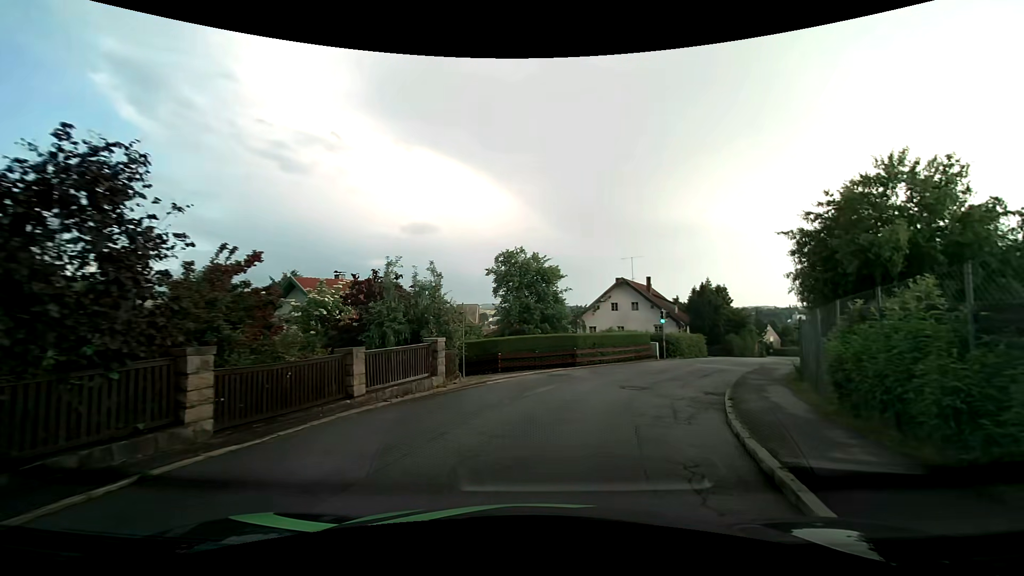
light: Day
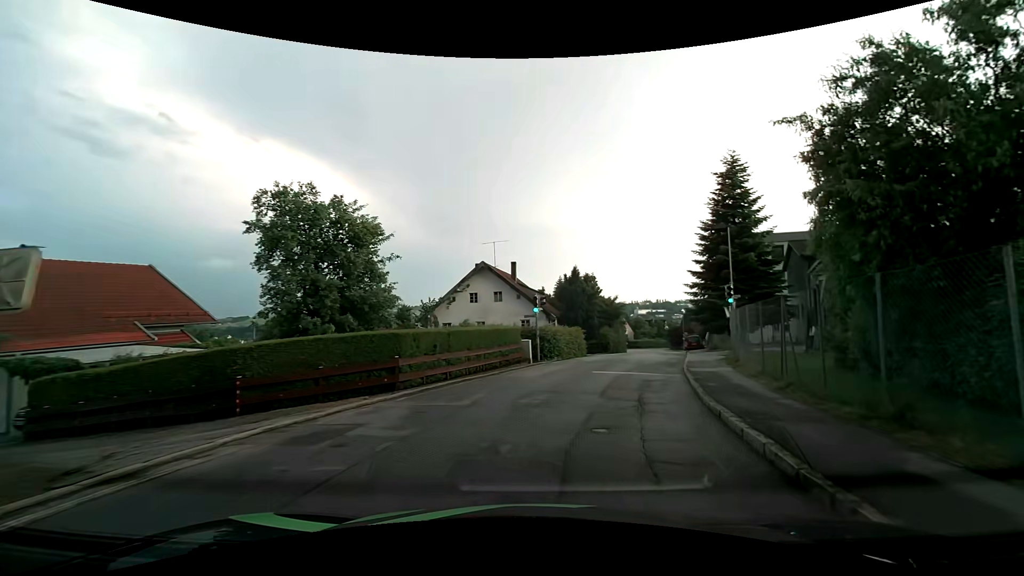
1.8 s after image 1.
(+1.5, +10.7) m; +16°
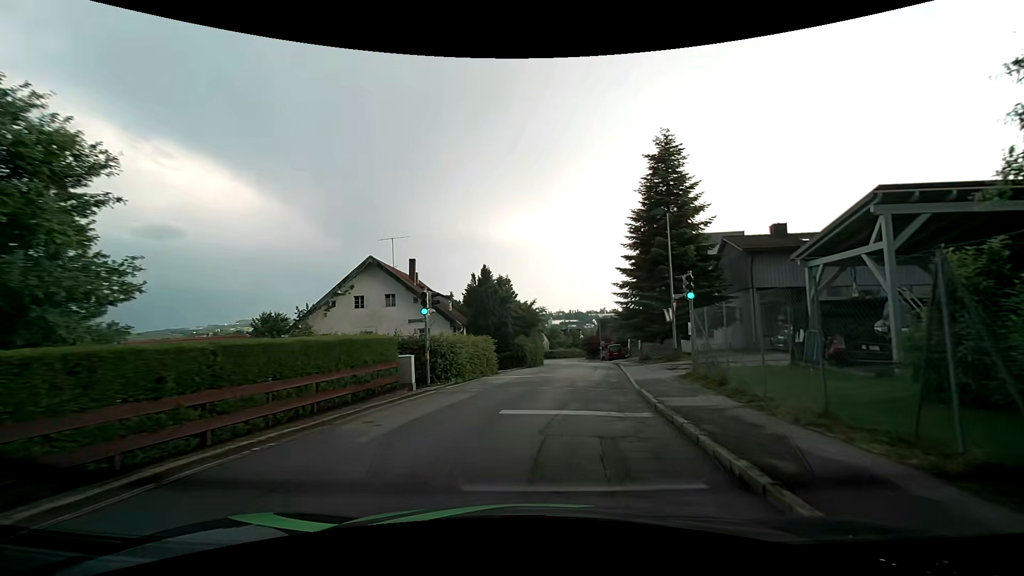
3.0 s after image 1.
(+0.7, +7.5) m; +10°
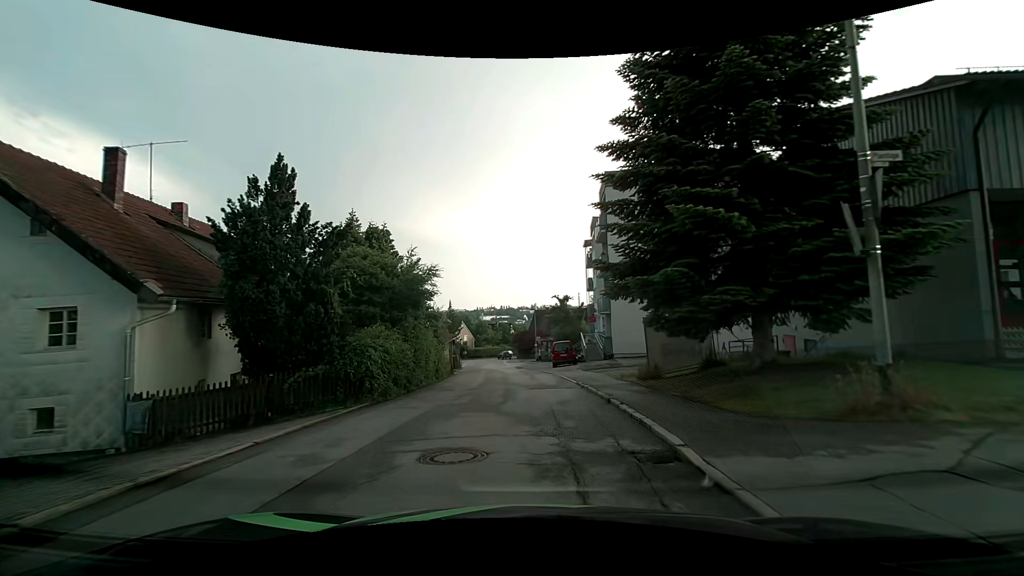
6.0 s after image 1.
(+1.7, +21.1) m; +7°
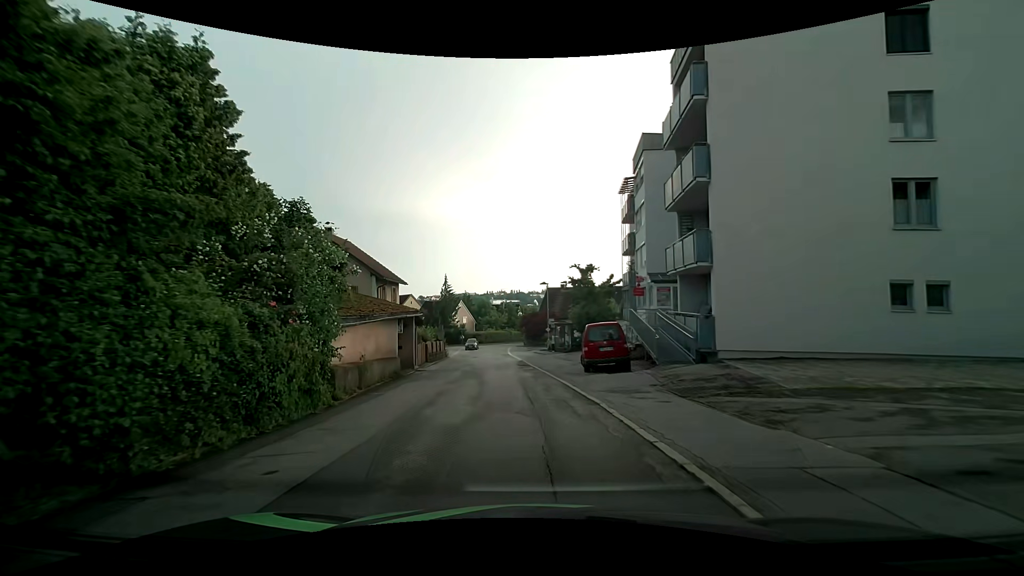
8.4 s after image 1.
(-0.1, +17.4) m; -1°
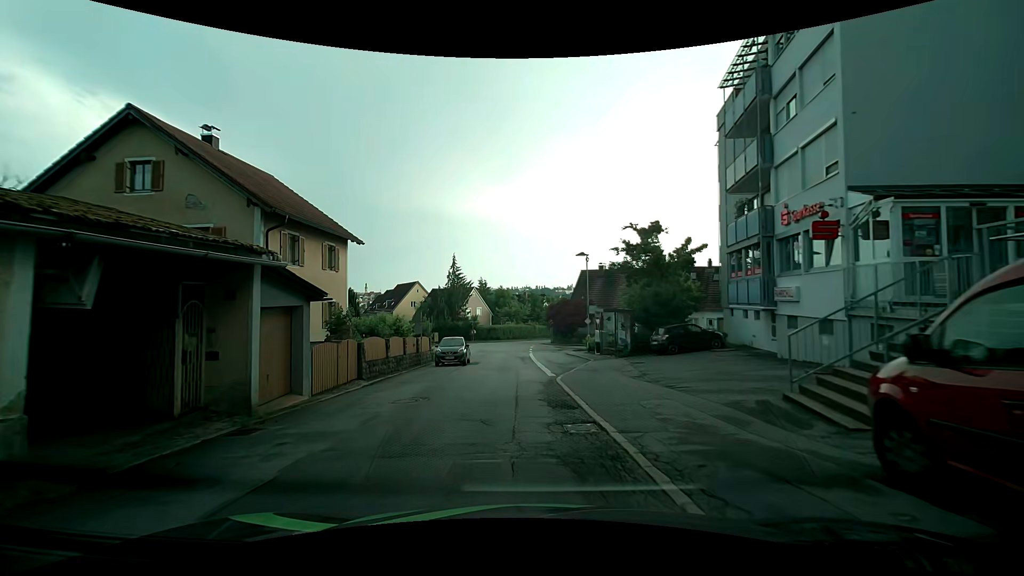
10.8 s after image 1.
(-0.3, +17.7) m; -3°
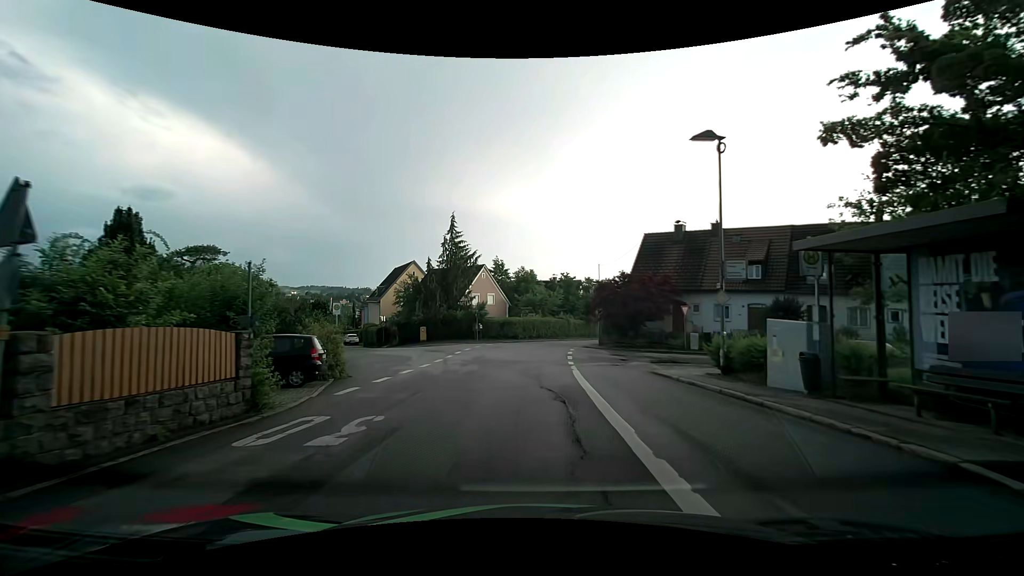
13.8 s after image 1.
(-0.6, +23.0) m; -4°
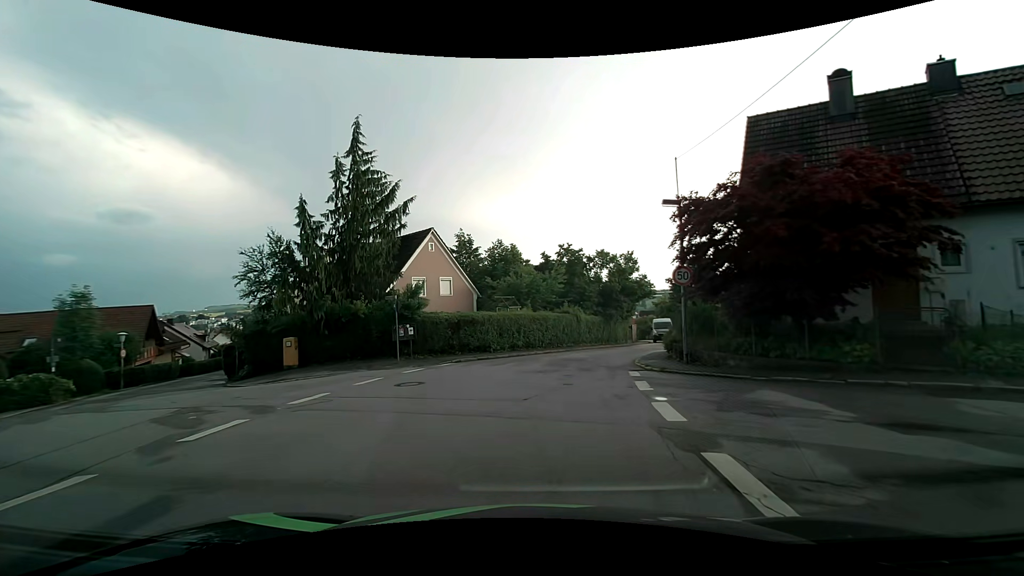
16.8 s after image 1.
(+0.5, +23.5) m; +3°
(0, +10) (+2, +20) (+5, +29) (+10, +38) (+14, +47) (+16, +57) (+17, +67) (+17, +77) (+17, +87) (+17, +97) m
